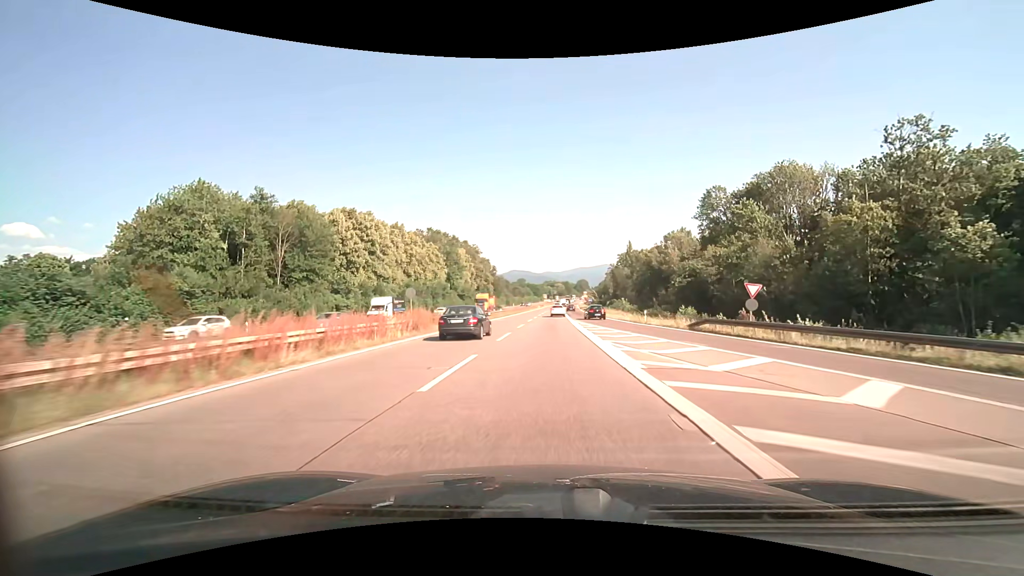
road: trunk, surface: asphalt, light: Day
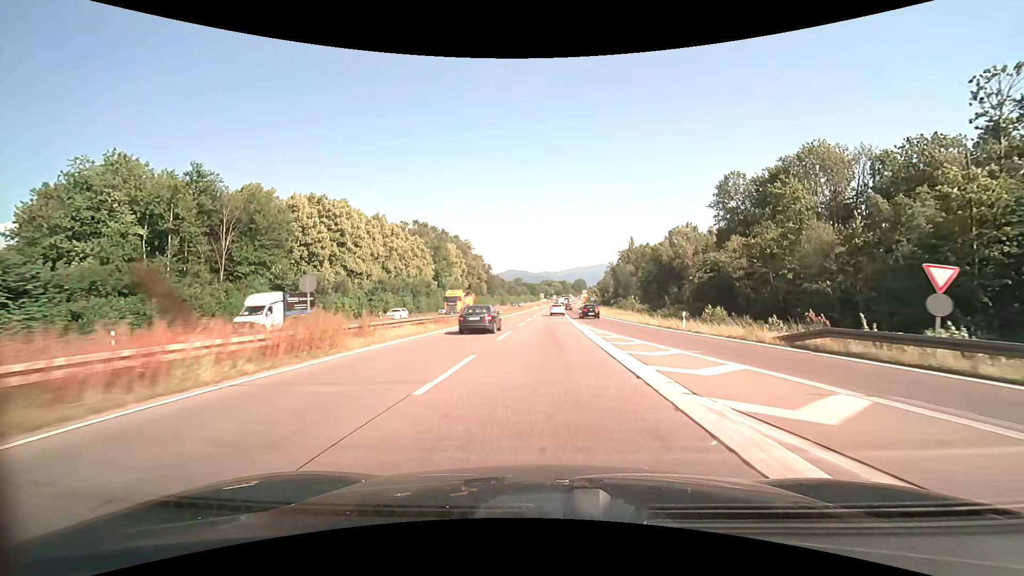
(0.0, +12.2) m; 0°
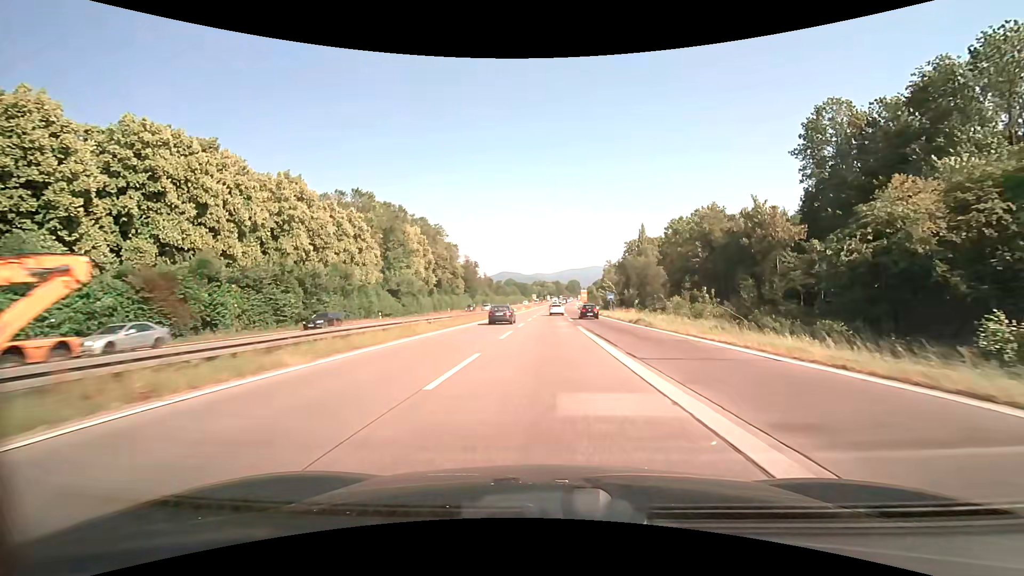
(+0.2, +36.2) m; +1°
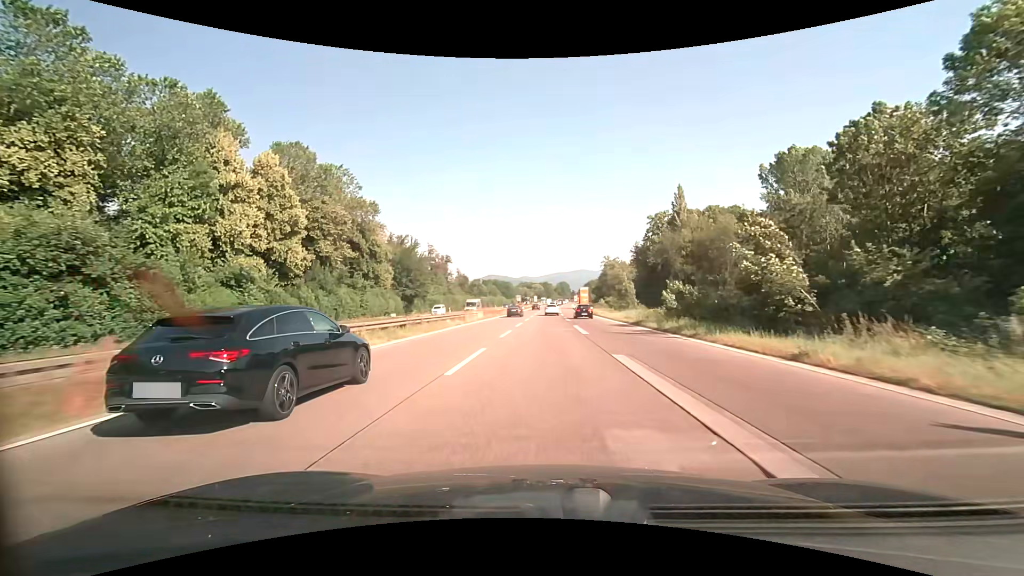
(+0.7, +58.9) m; +2°
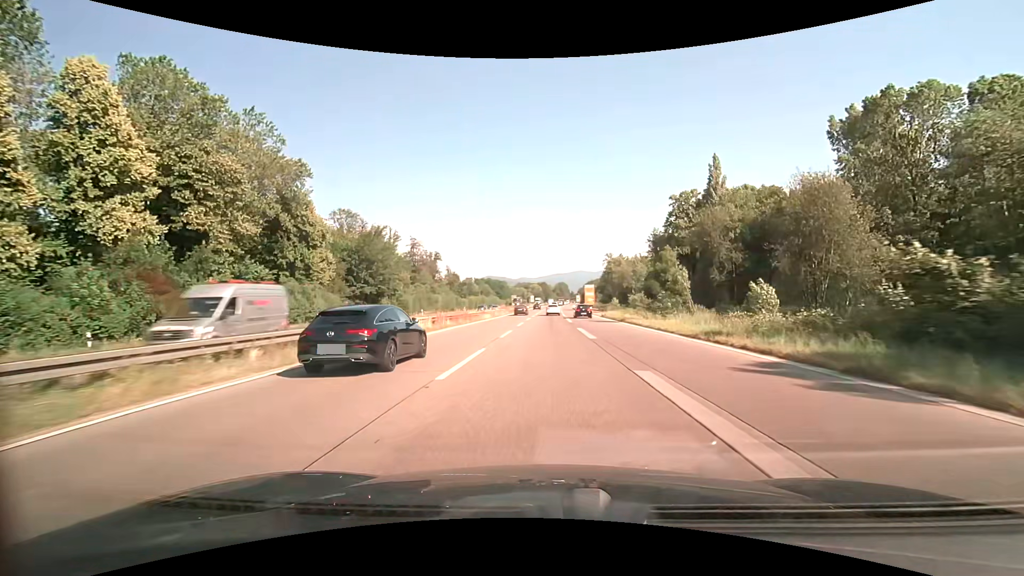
(0.0, +23.5) m; 0°
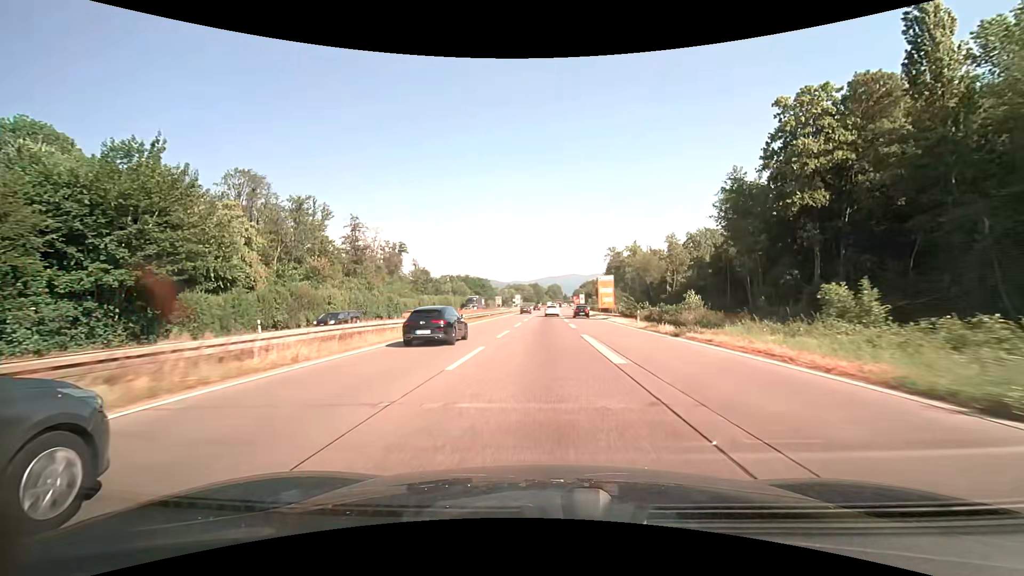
(+0.4, +48.5) m; +1°
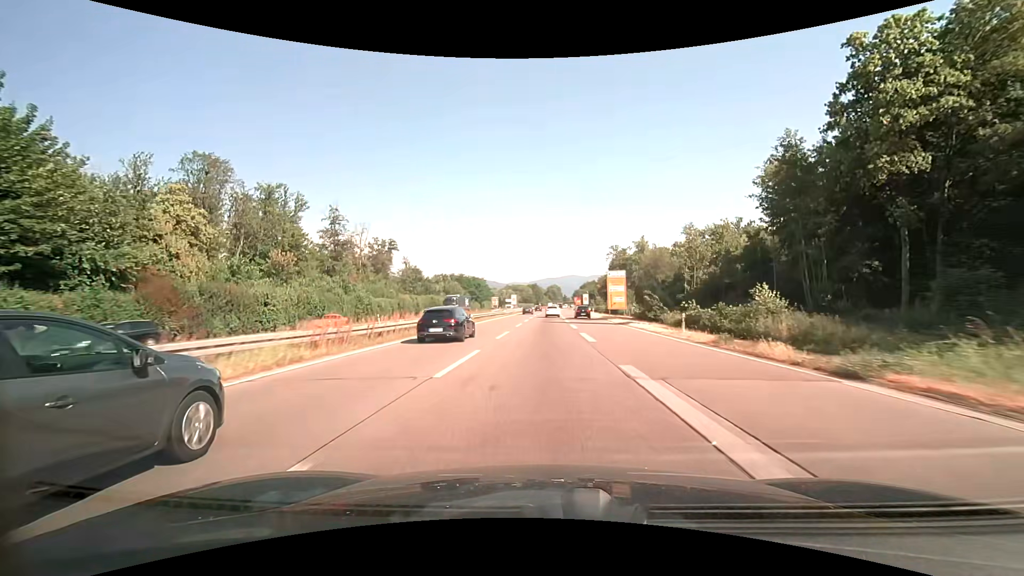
(0.0, +12.4) m; 0°
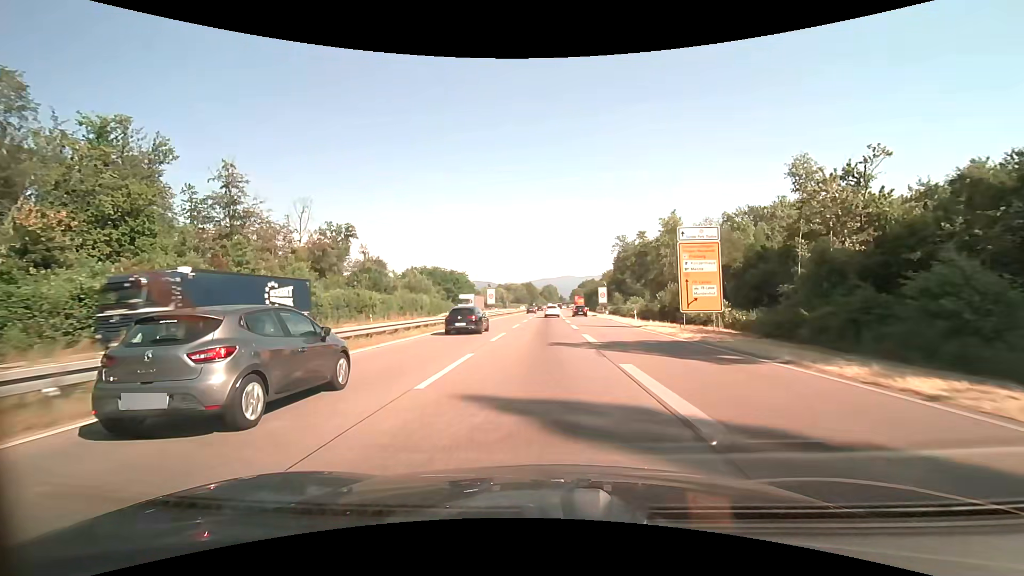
(+0.1, +37.9) m; 0°
(0, +10) (0, +20) (0, +30) (0, +40) (0, +50) (0, +60) (+1, +70) (+1, +80) (+1, +90) (+1, +100) m
